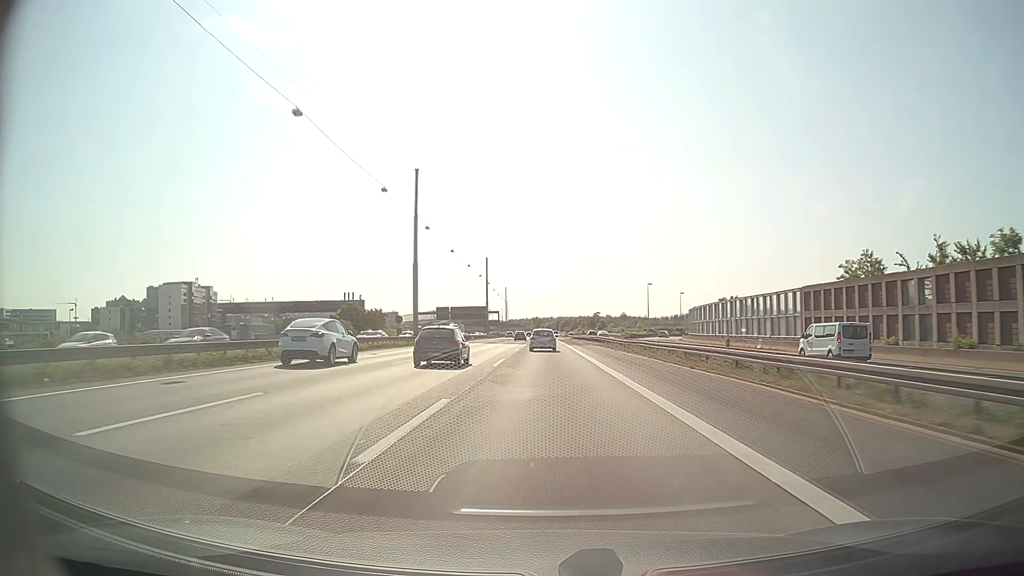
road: motorway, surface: asphalt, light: Day
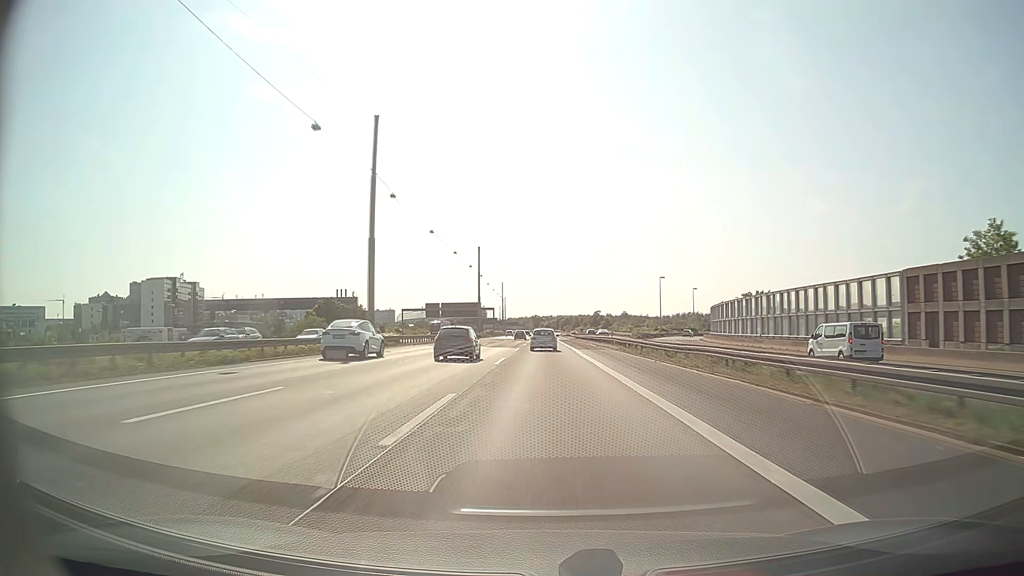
(0.0, +16.9) m; 0°
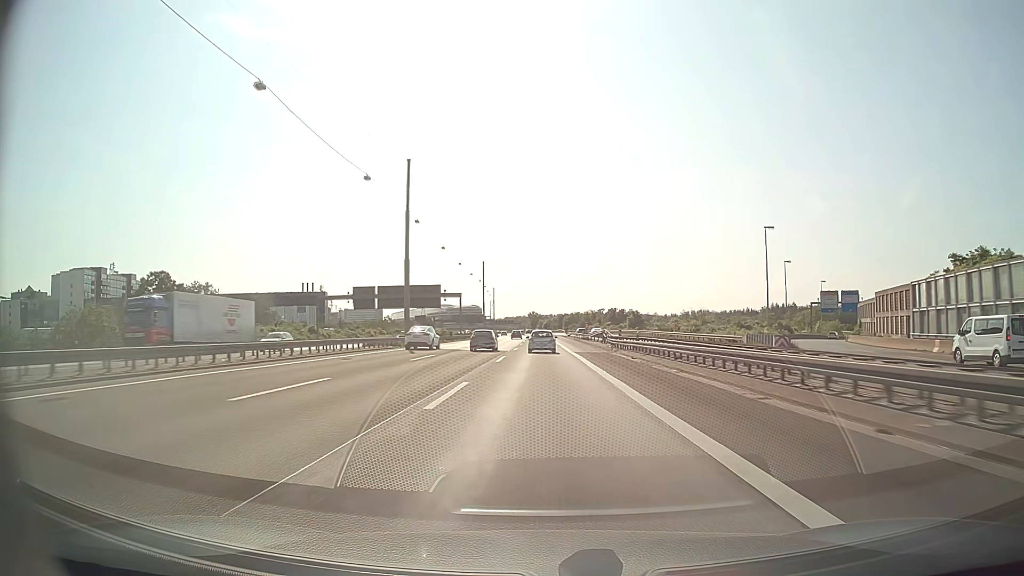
(+0.3, +67.8) m; 0°
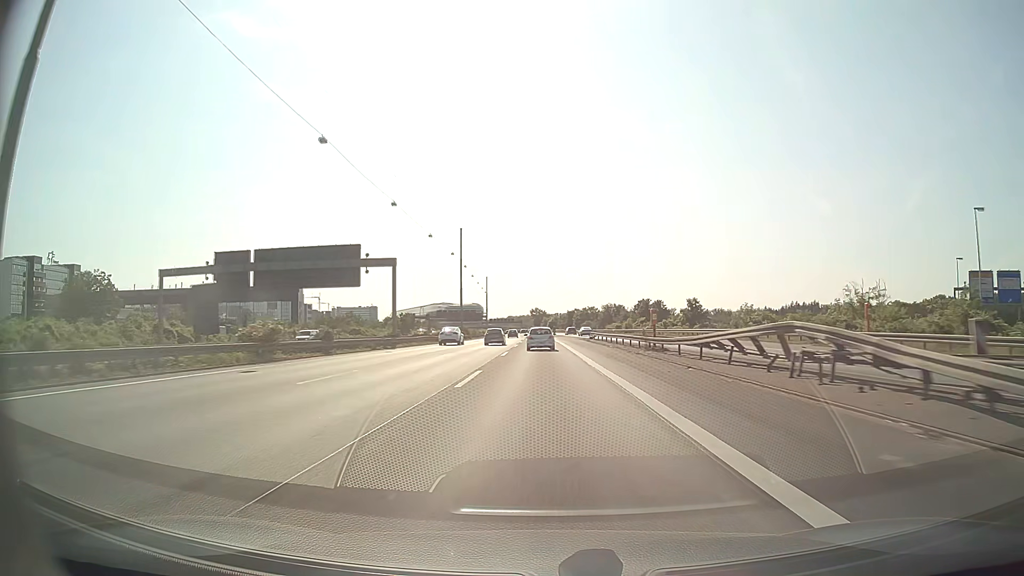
(-0.1, +50.9) m; 0°
(0, +10) (0, +20) (0, +30) (0, +40) (0, +50) (0, +60) (-1, +70) (-1, +80) (-1, +90) (-1, +100) m
